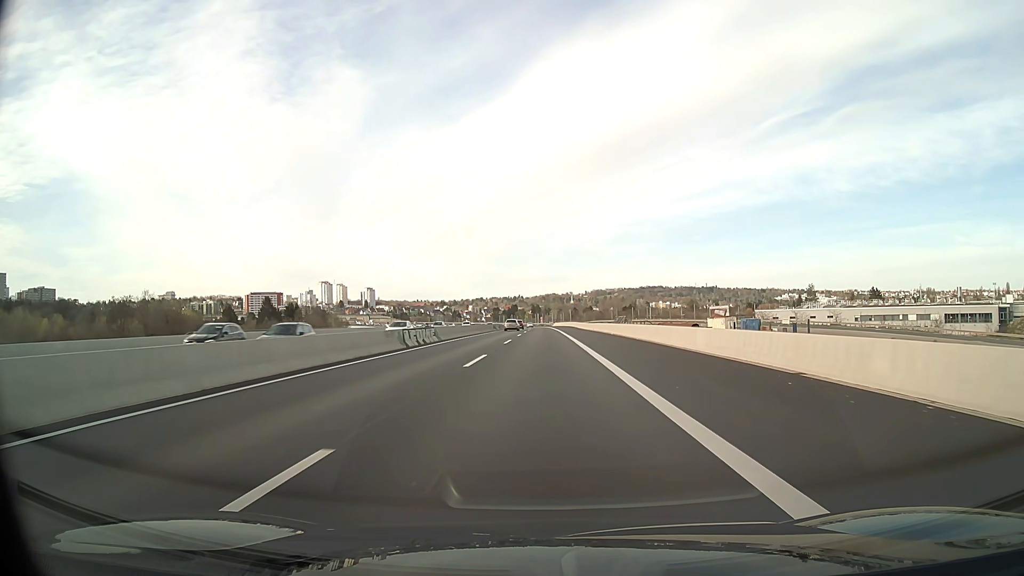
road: motorway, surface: asphalt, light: Day
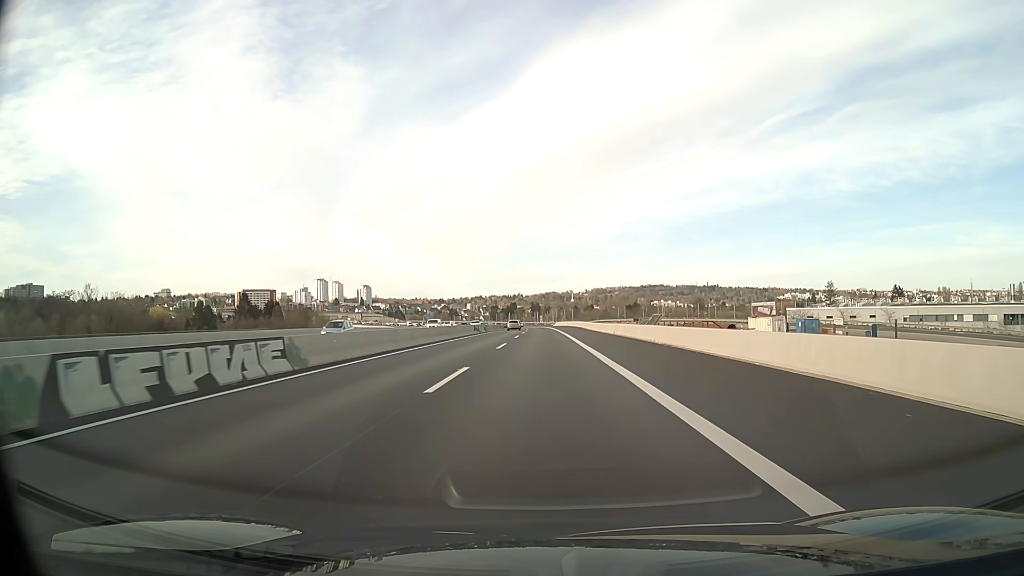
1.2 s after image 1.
(0.0, +25.0) m; 0°
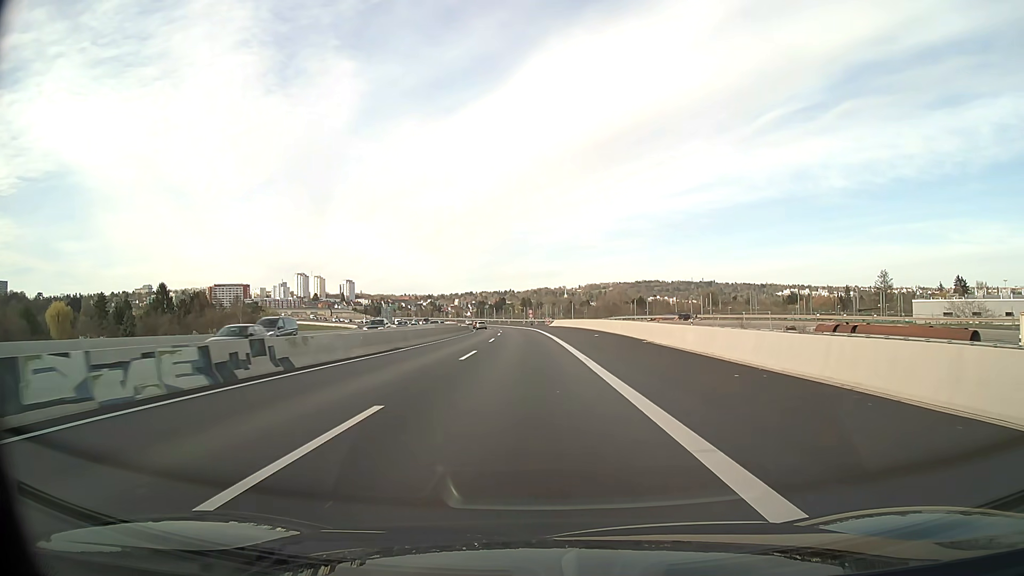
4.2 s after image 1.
(+0.4, +62.7) m; +1°
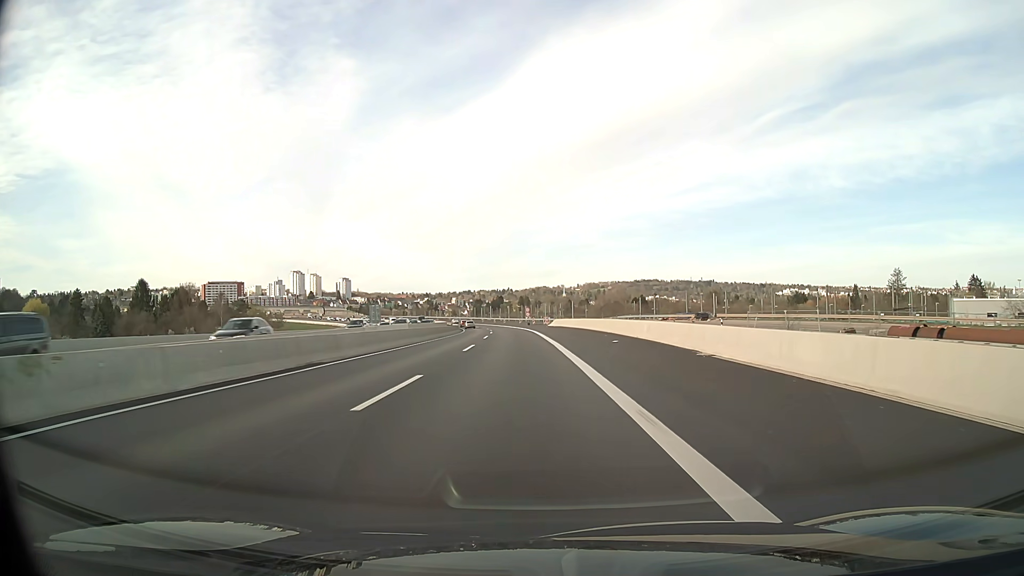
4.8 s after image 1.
(0.0, +12.6) m; 0°
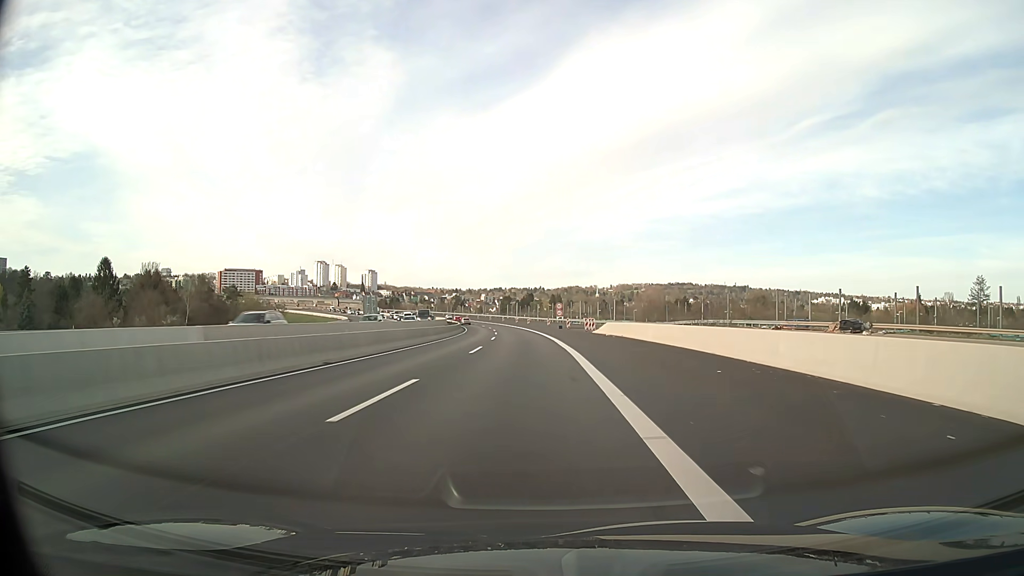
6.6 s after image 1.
(-0.7, +37.7) m; -3°
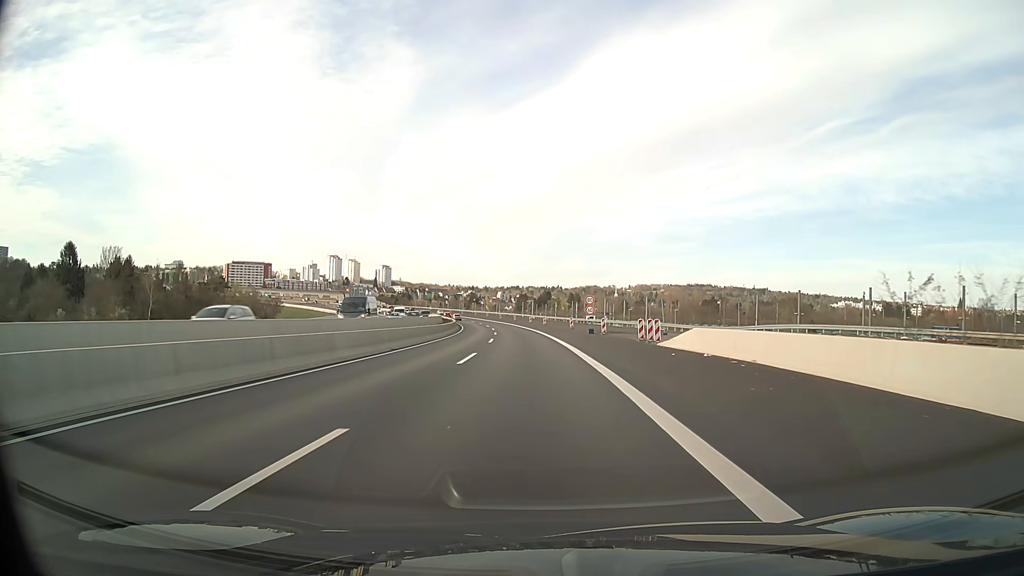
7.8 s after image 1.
(-0.3, +25.1) m; -2°
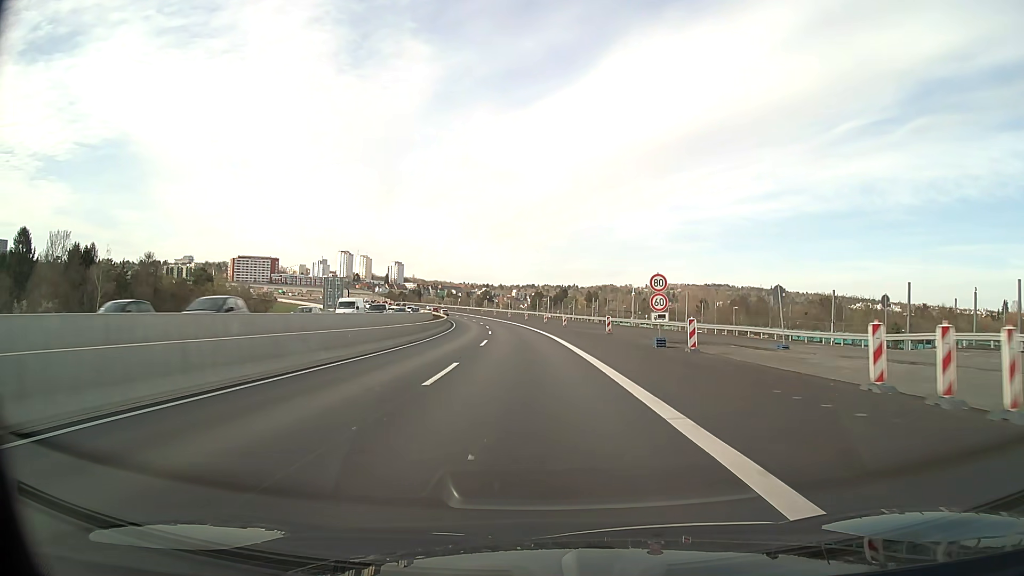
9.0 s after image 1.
(-0.3, +25.1) m; -1°
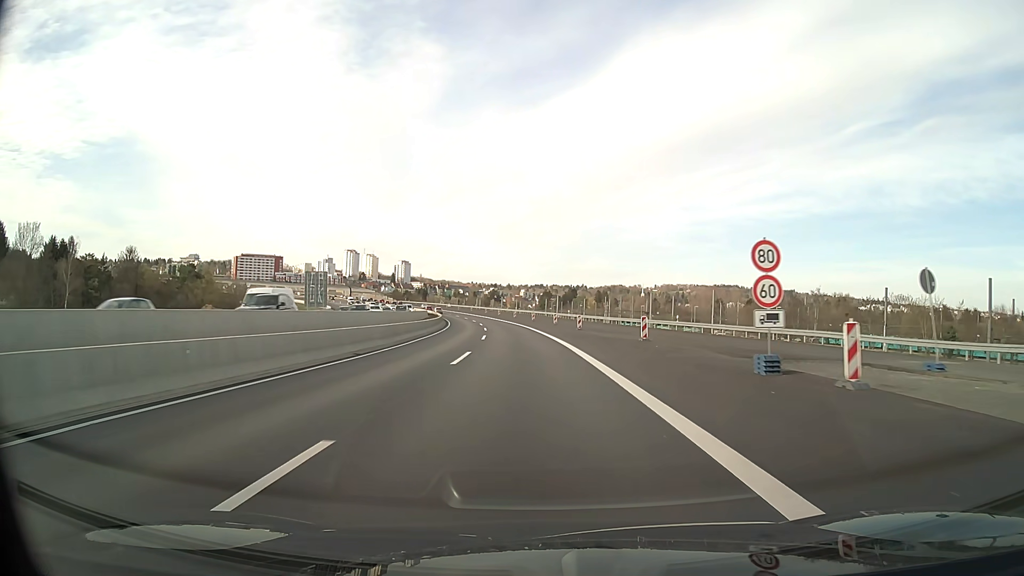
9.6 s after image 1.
(-0.1, +12.6) m; -1°
(0, +10) (0, +20) (-1, +30) (-1, +40) (-2, +50) (-2, +60) (-3, +70) (-5, +80) (-6, +90) (-7, +100) m
